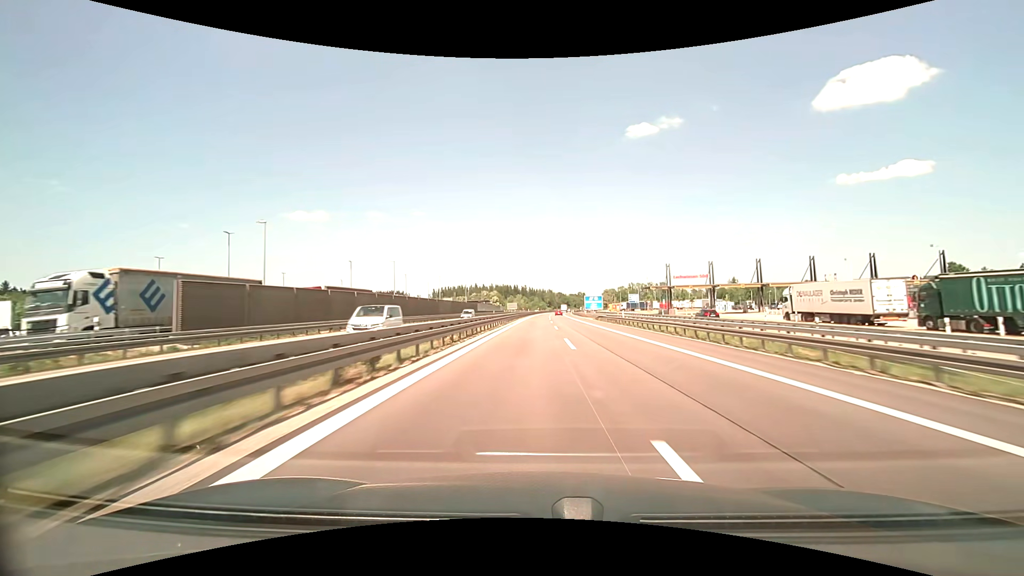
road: motorway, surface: asphalt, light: Day
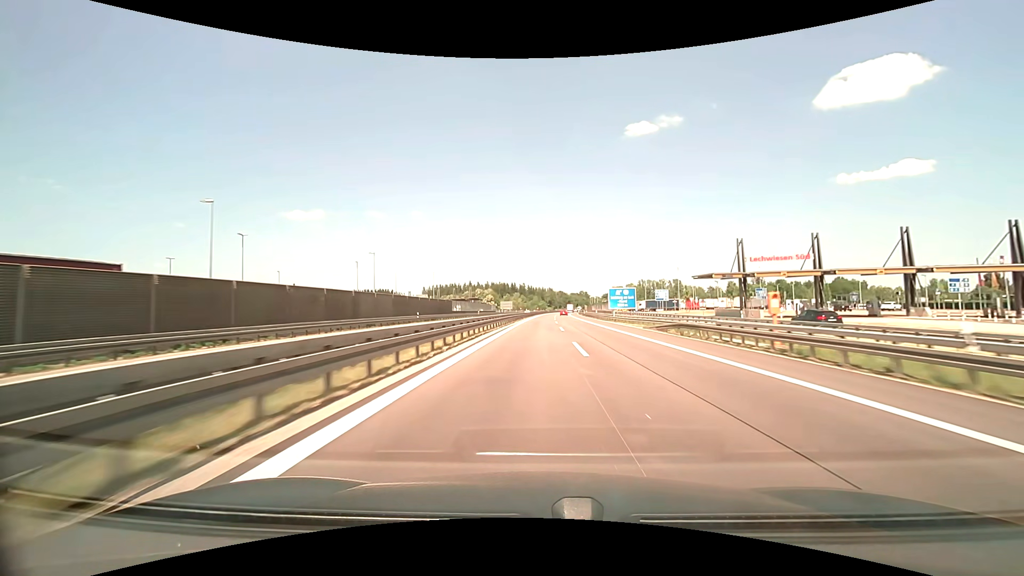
(+0.2, +38.7) m; 0°
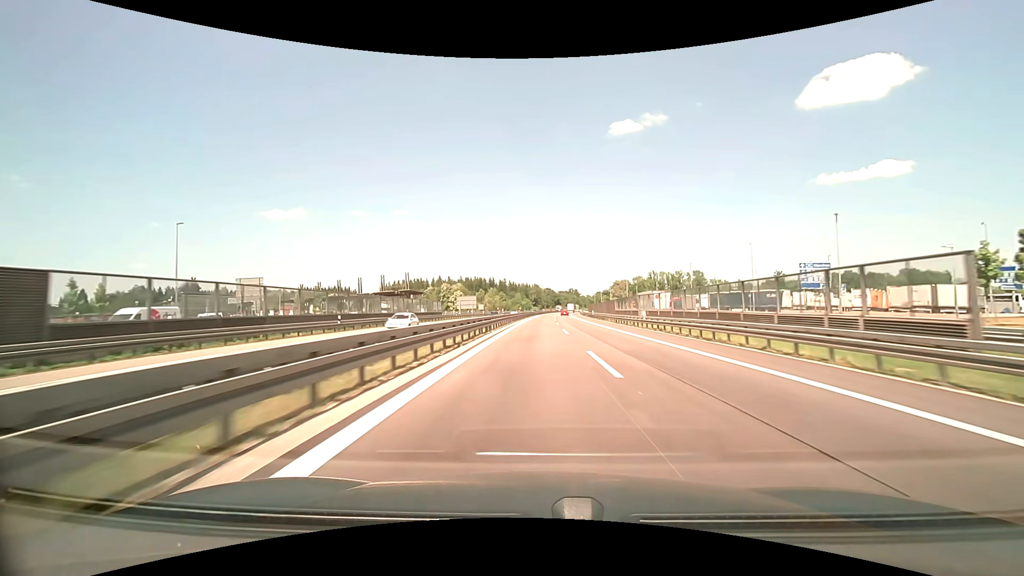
(+0.8, +76.8) m; +1°
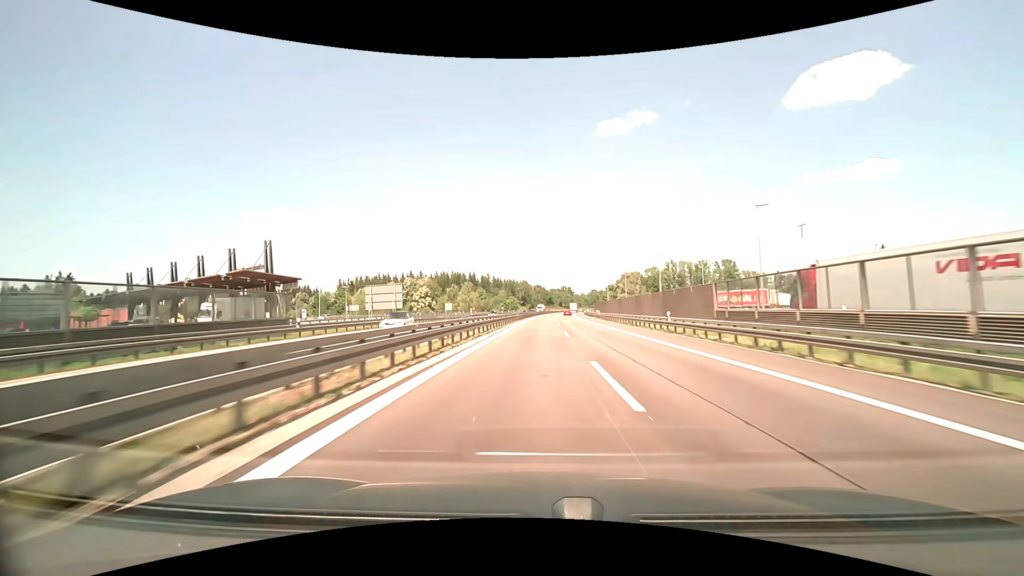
(+0.8, +57.4) m; +1°
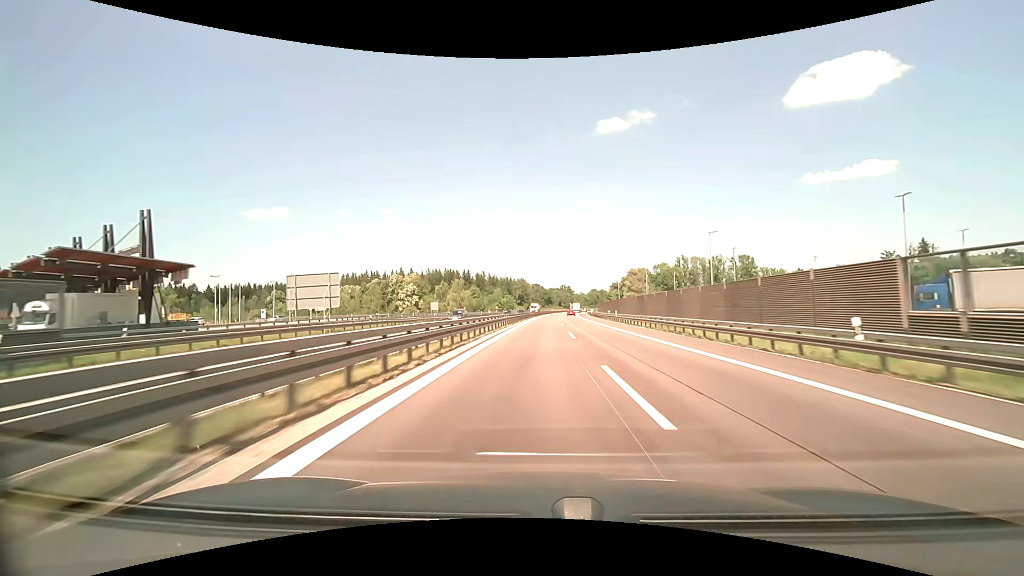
(+0.1, +19.1) m; 0°
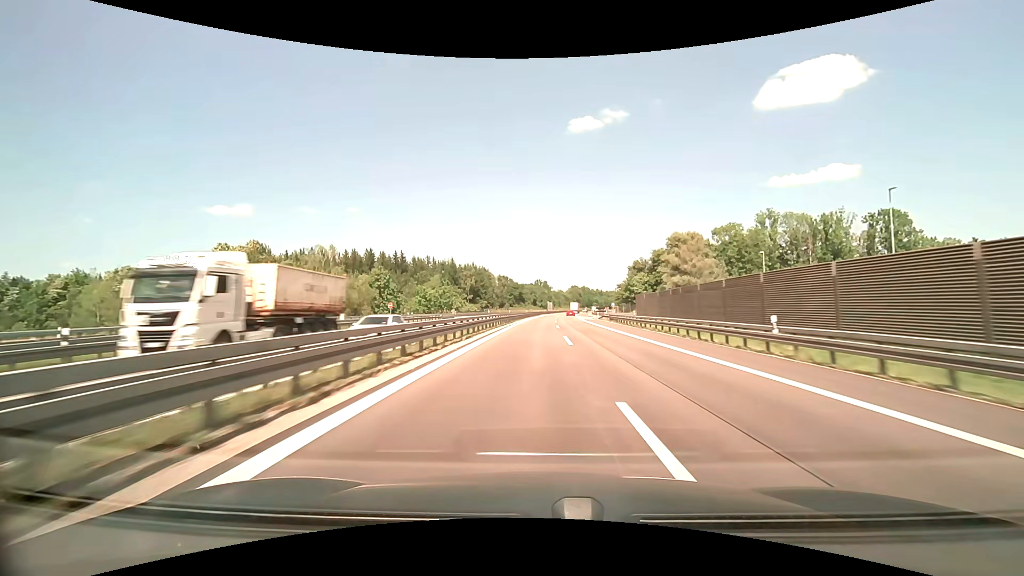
(+2.8, +95.0) m; +3°
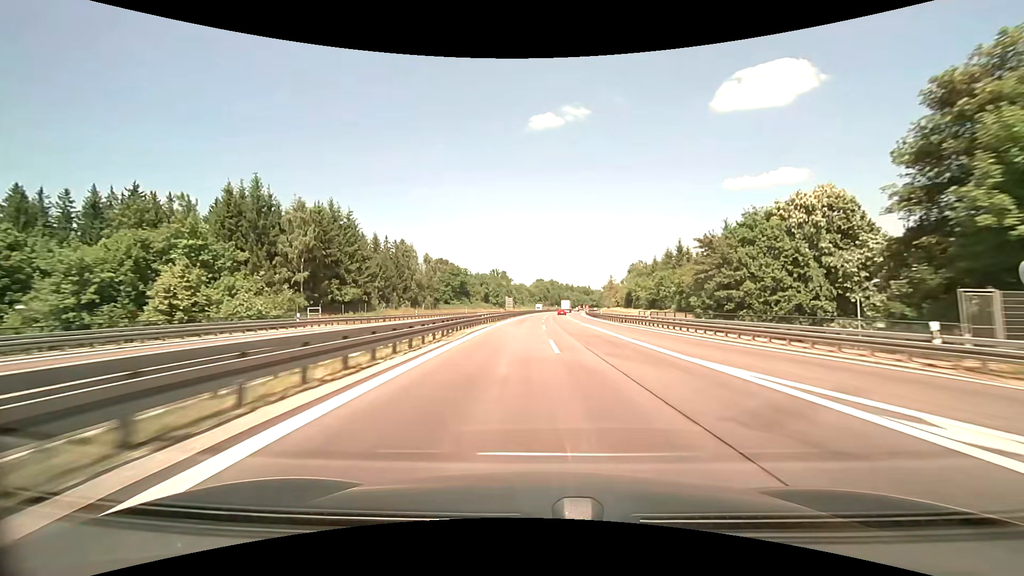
(+2.4, +94.4) m; +4°
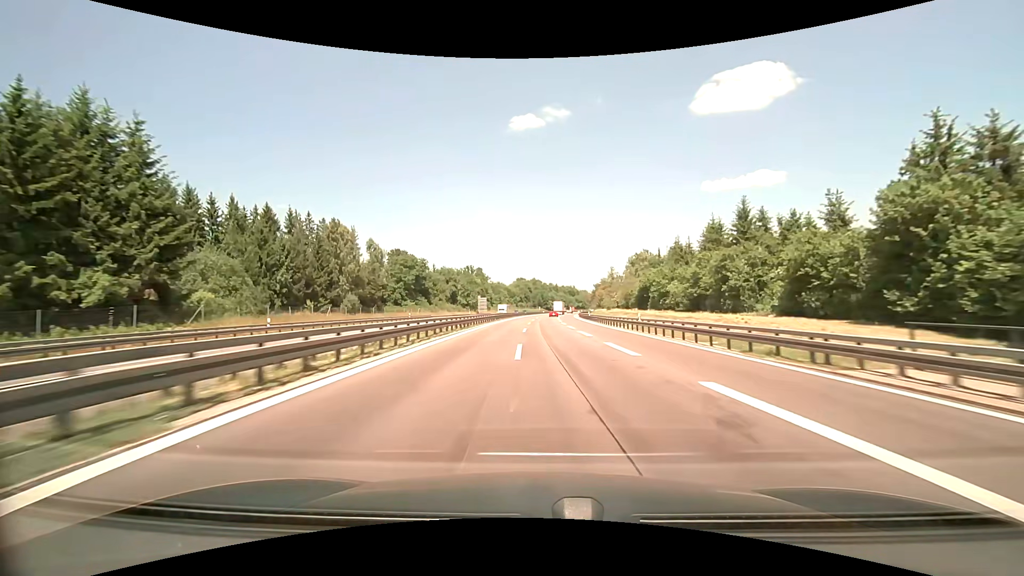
(+0.7, +37.6) m; +2°
(0, +10) (0, +20) (0, +30) (+1, +40) (+1, +50) (+1, +60) (+2, +70) (+2, +80) (+2, +90) (+3, +100) m
